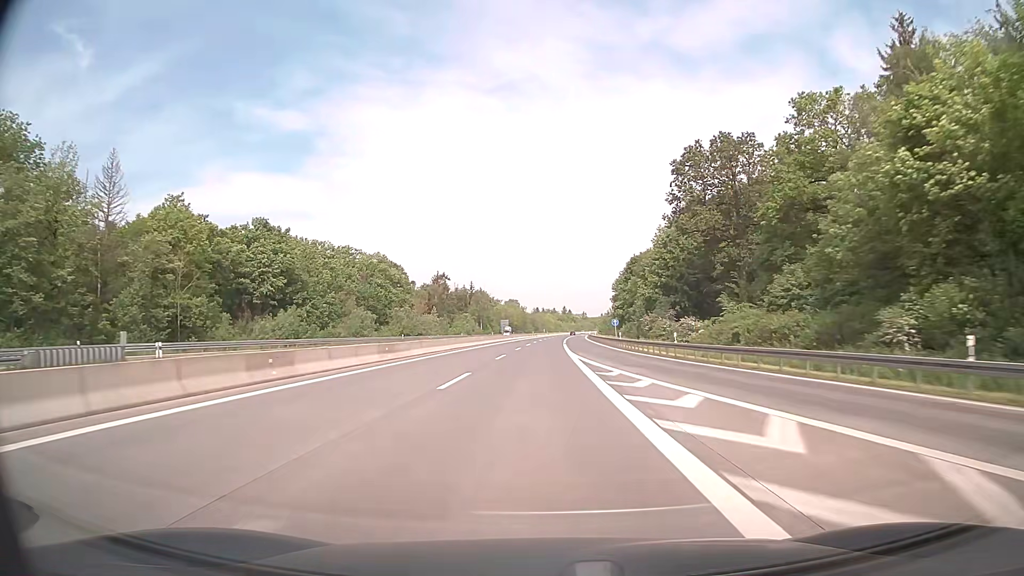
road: motorway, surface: asphalt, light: Day
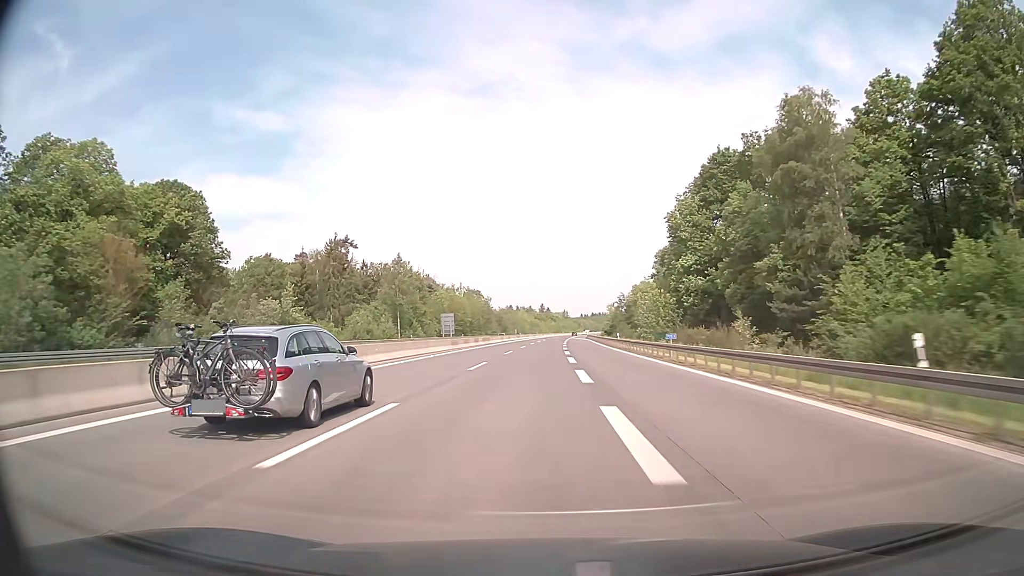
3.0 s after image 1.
(+2.0, +99.0) m; +2°
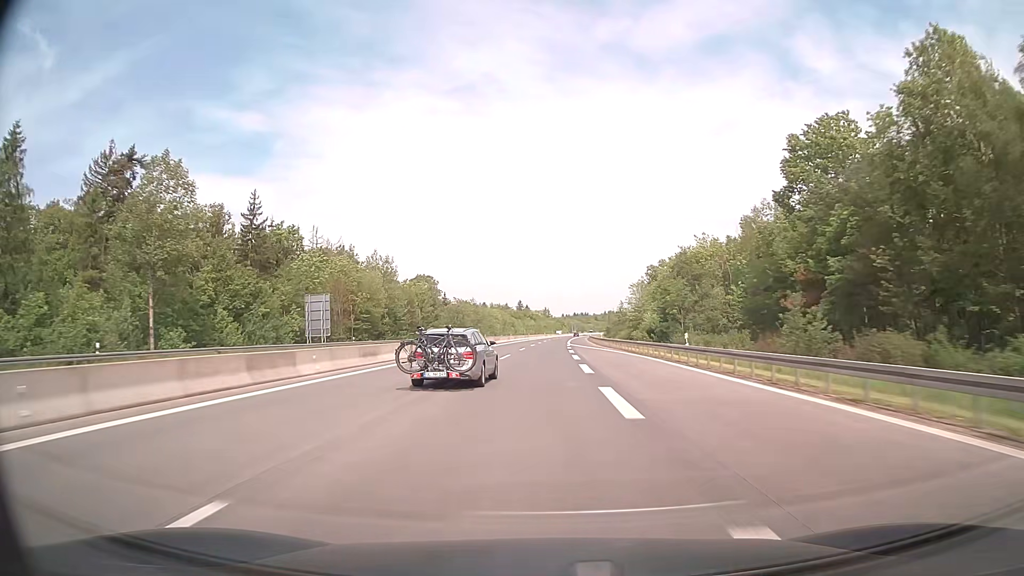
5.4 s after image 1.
(+1.2, +79.3) m; +2°
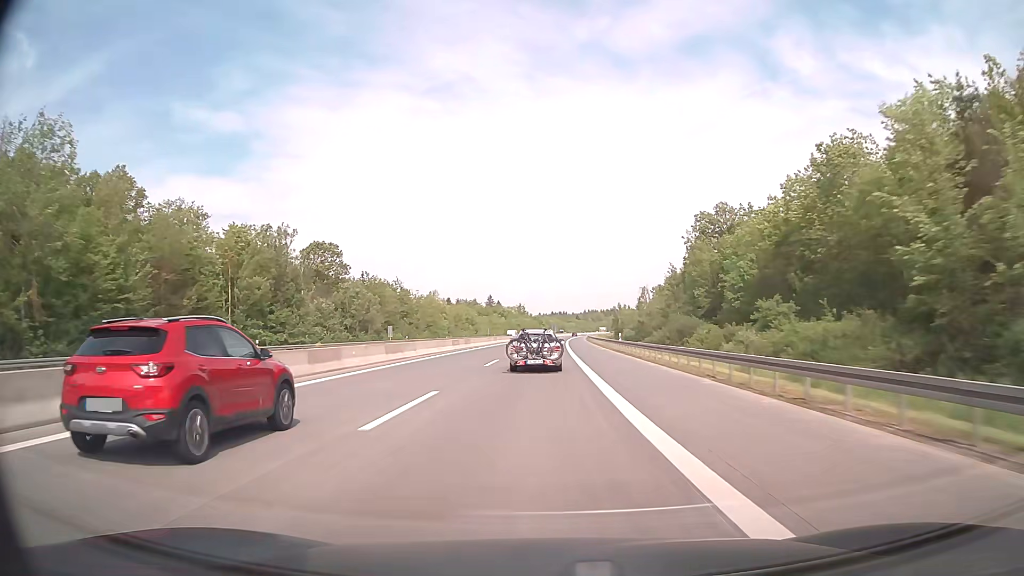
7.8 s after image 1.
(+1.5, +79.3) m; +2°
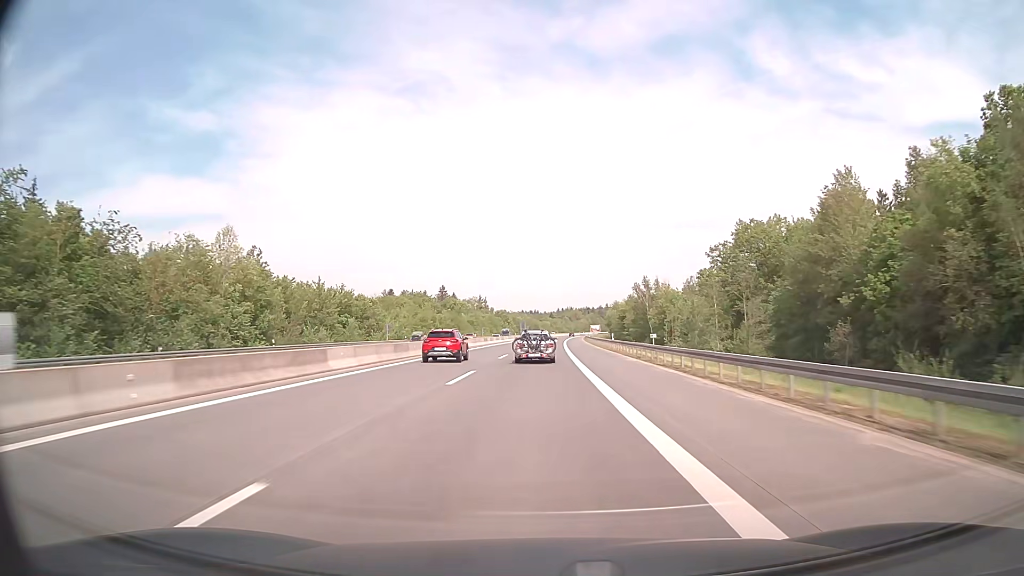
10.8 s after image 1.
(+2.0, +99.2) m; +3°
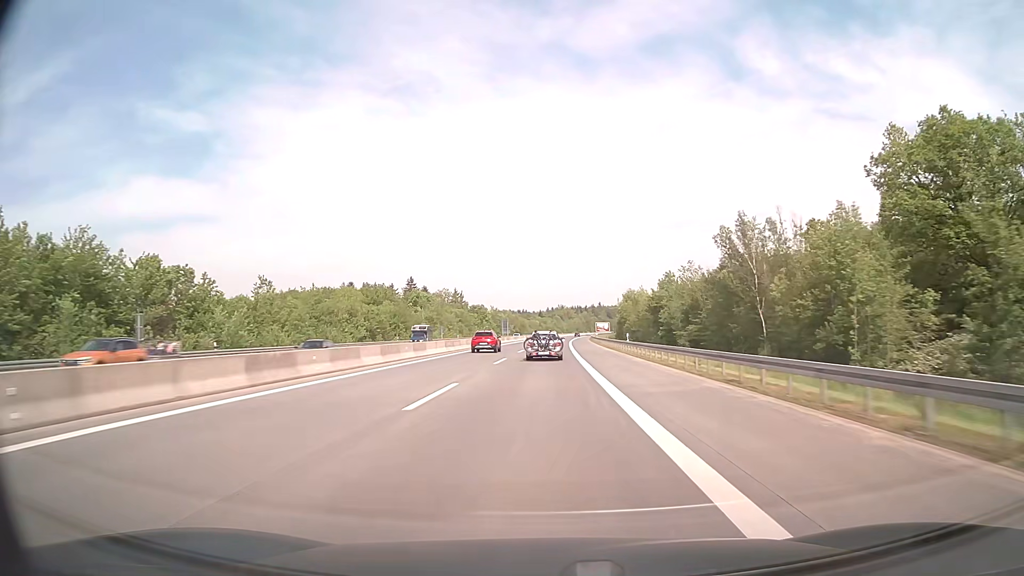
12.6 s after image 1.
(+0.5, +59.6) m; +1°
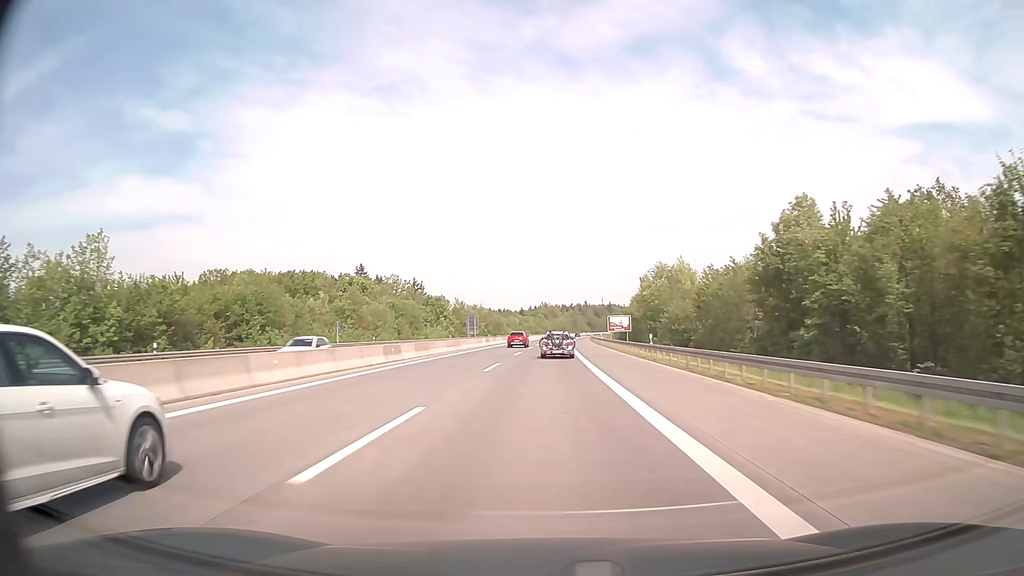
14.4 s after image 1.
(+0.8, +59.6) m; +1°
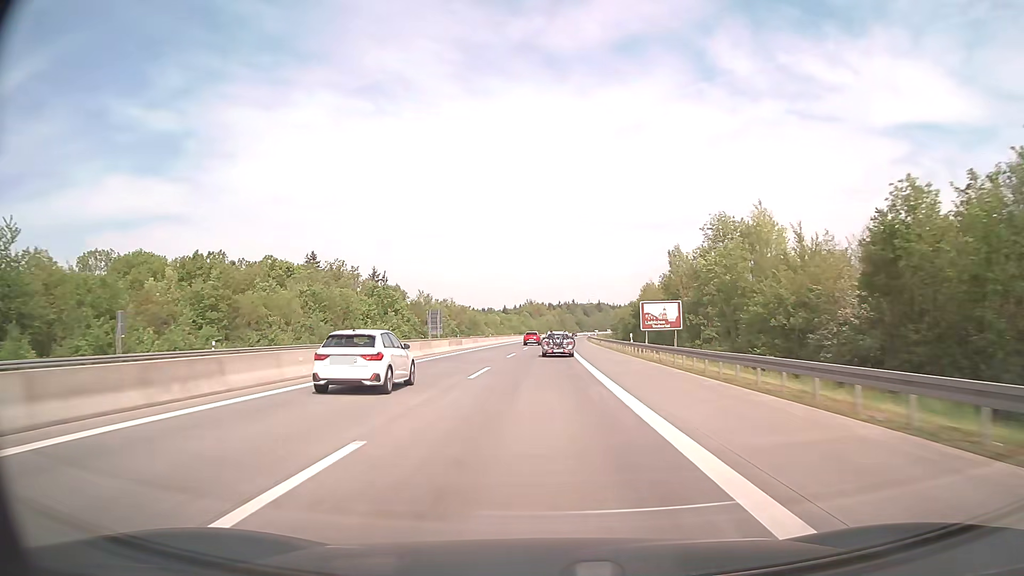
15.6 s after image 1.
(+0.5, +39.7) m; +1°
(0, +10) (0, +20) (0, +30) (0, +40) (+1, +50) (+1, +60) (+1, +70) (+1, +80) (+2, +90) (+2, +100) m
